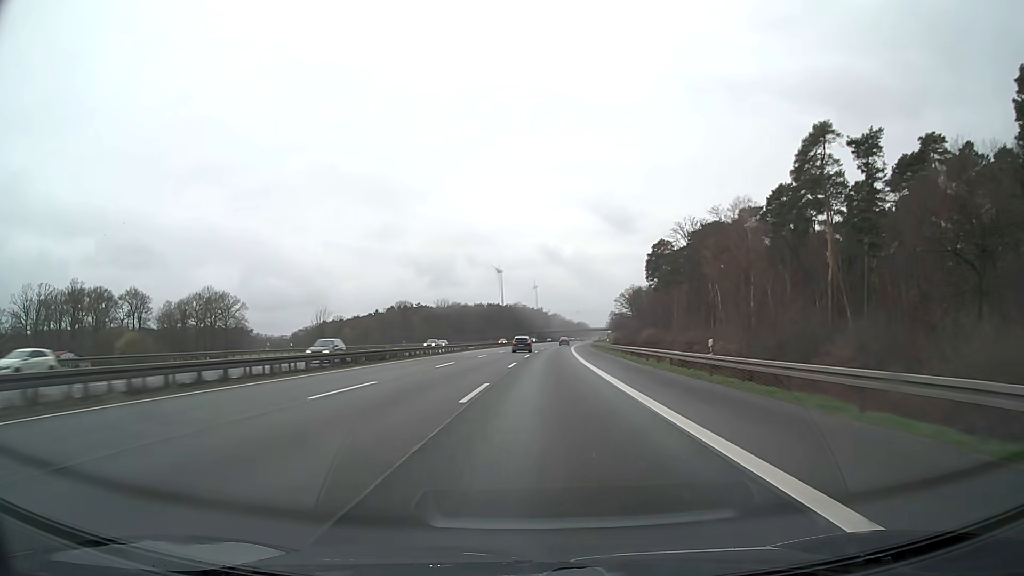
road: motorway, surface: asphalt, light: Day
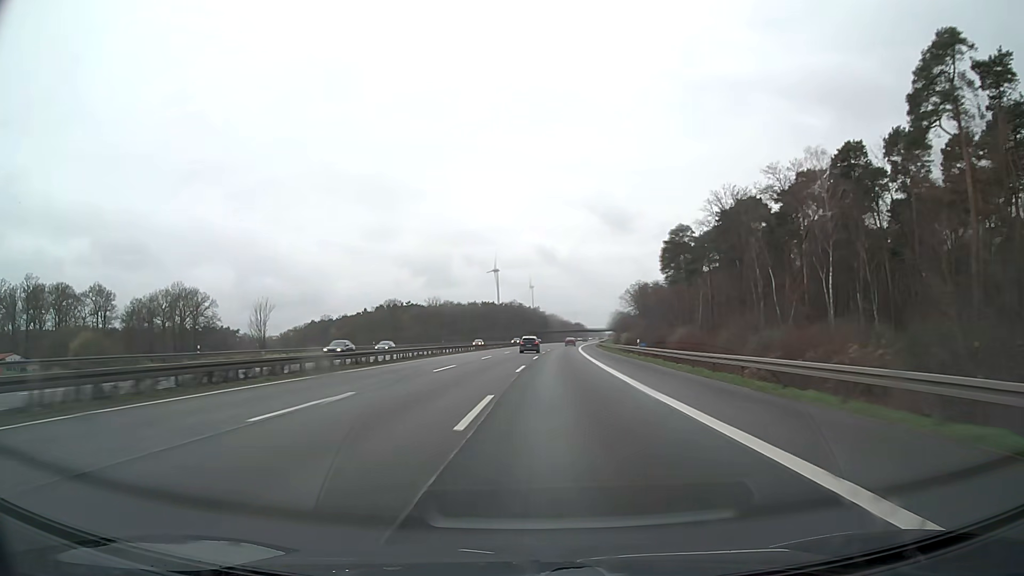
(+0.1, +22.3) m; 0°
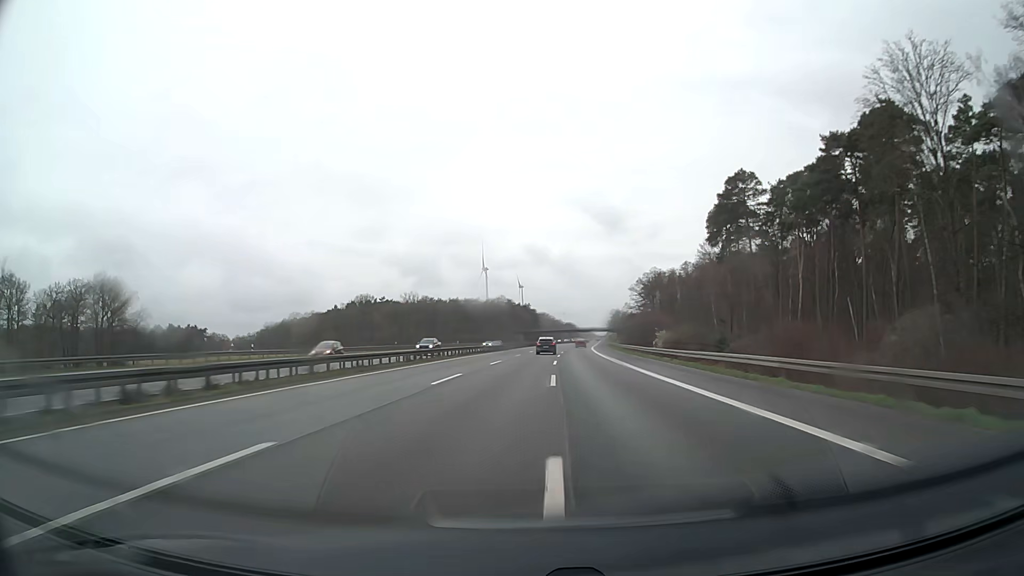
(+0.3, +44.5) m; +1°
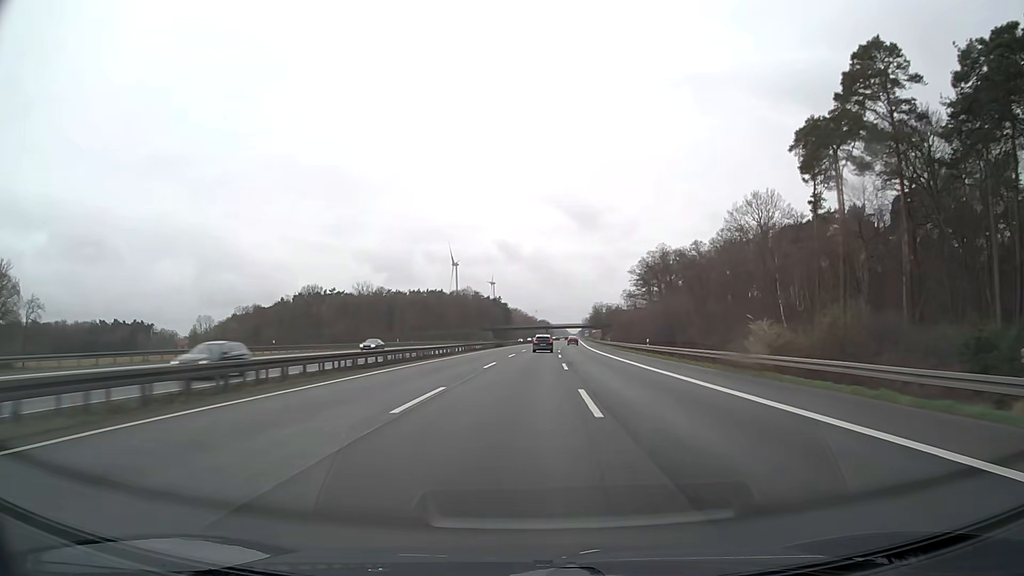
(+0.8, +44.2) m; +2°
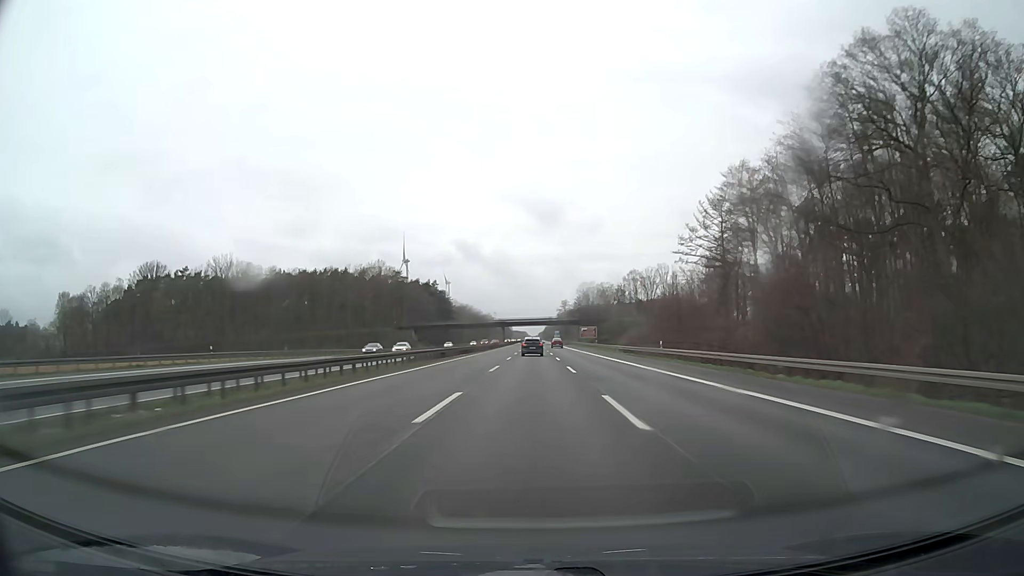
(+4.3, +109.2) m; +4°
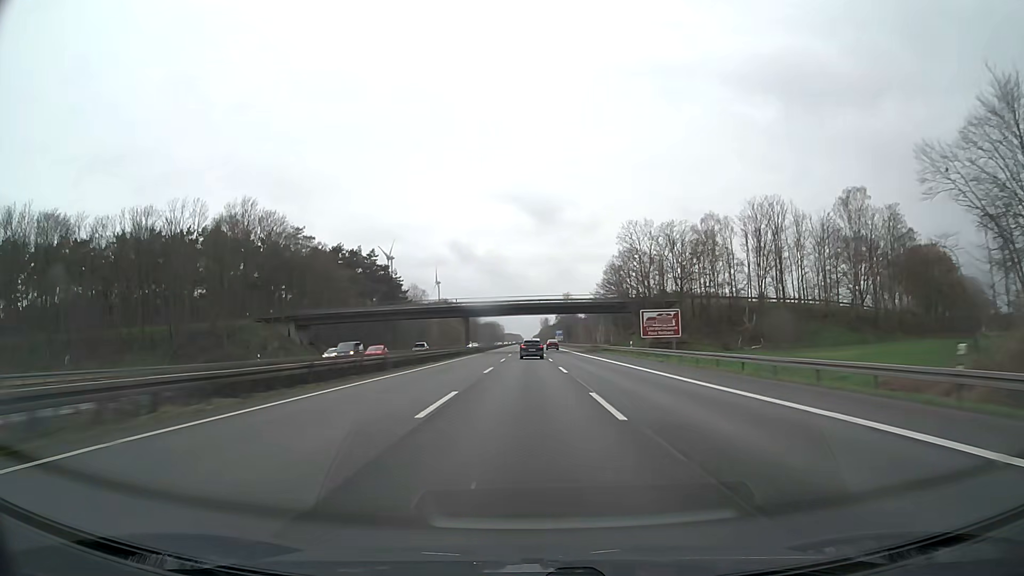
(+1.0, +89.2) m; +1°
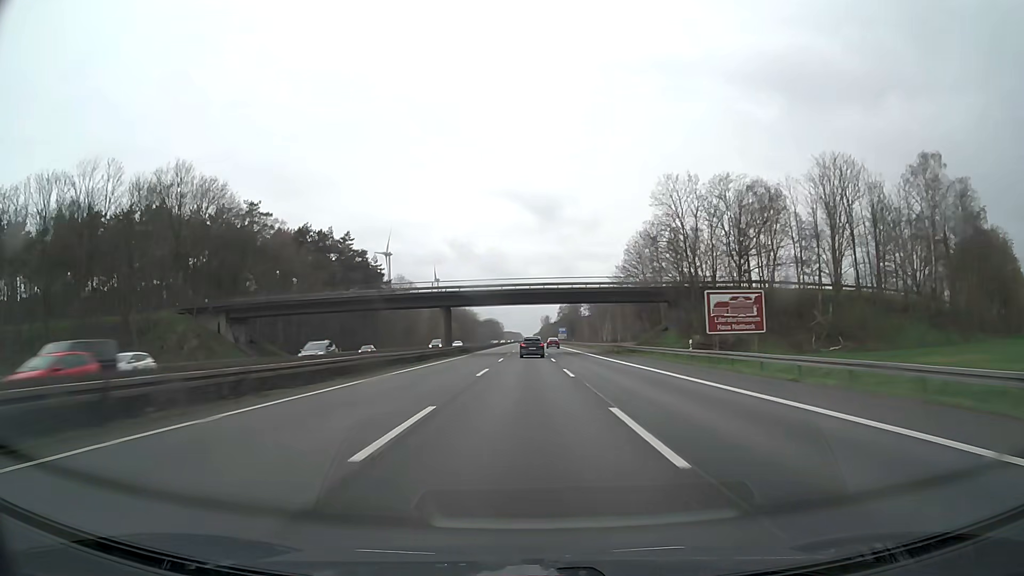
(0.0, +22.5) m; 0°
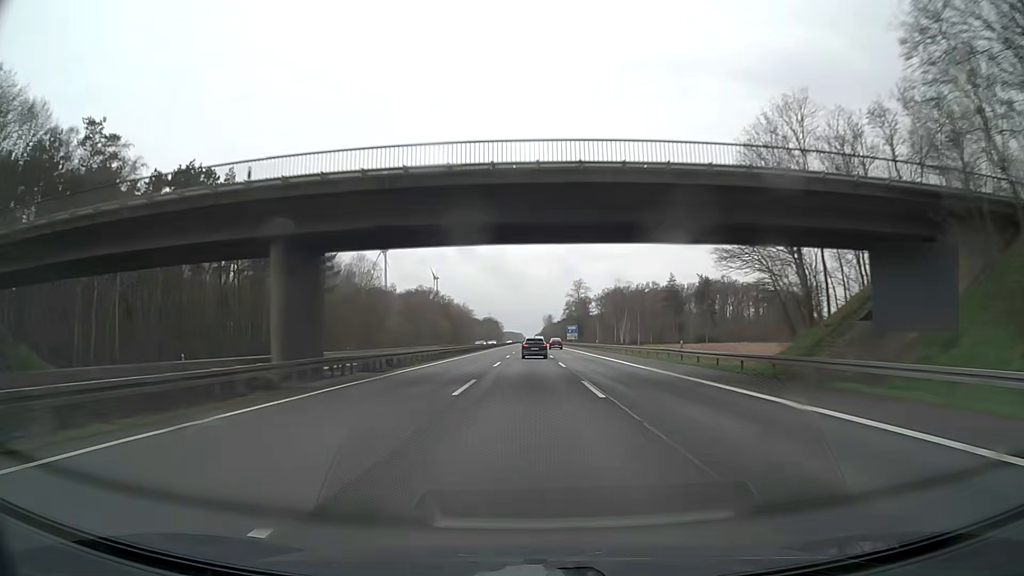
(-0.1, +45.2) m; 0°
(0, +10) (0, +20) (0, +30) (0, +40) (0, +50) (0, +60) (0, +70) (0, +80) (+1, +90) (+1, +100) m
